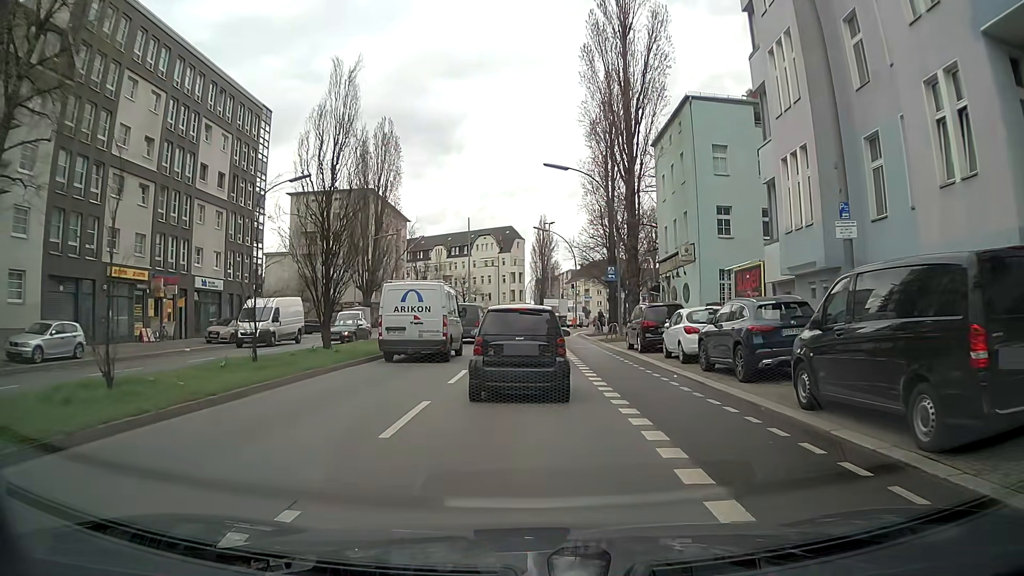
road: secondary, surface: asphalt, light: Day
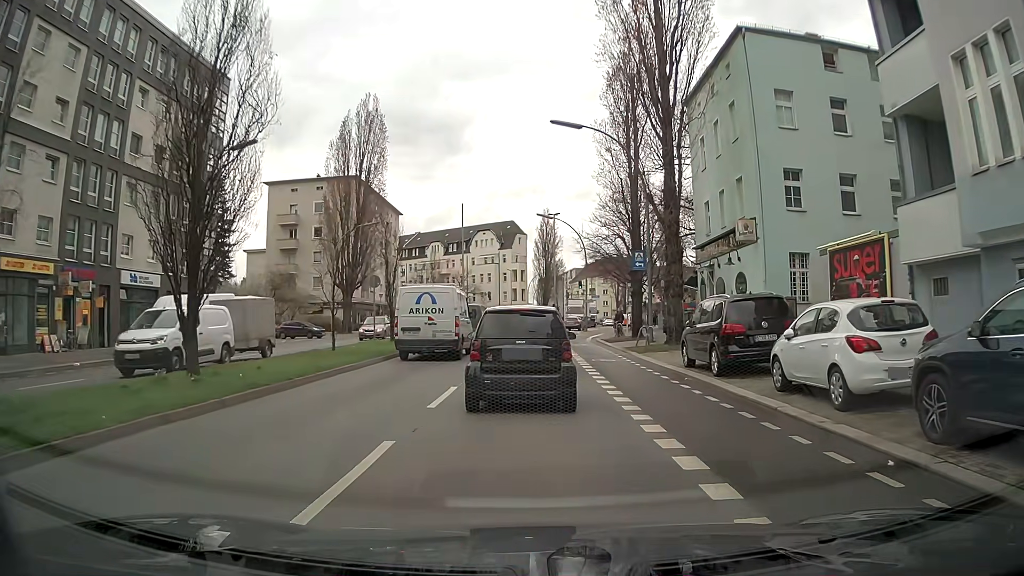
(-0.1, +9.3) m; -1°
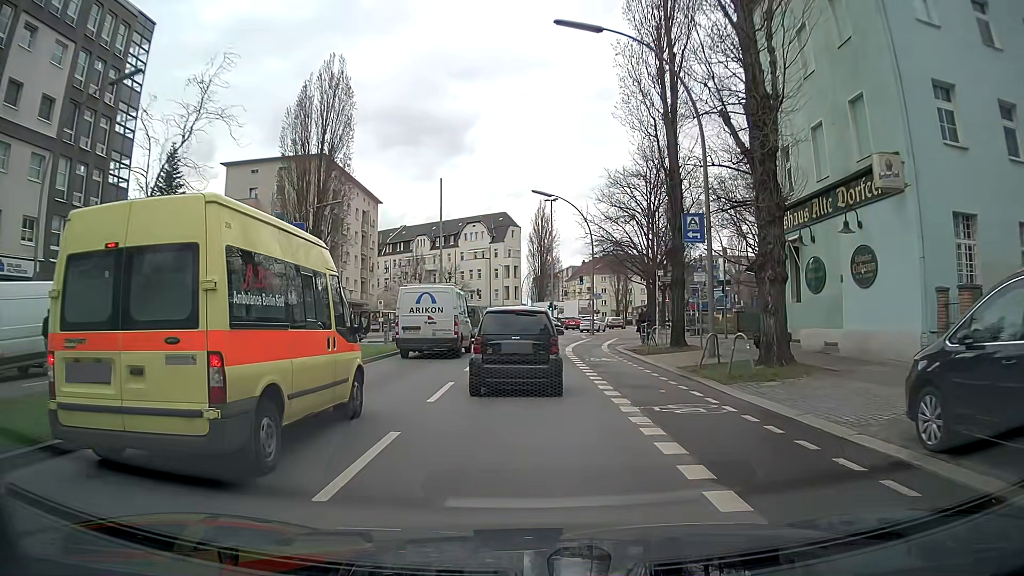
(+0.2, +11.6) m; +1°
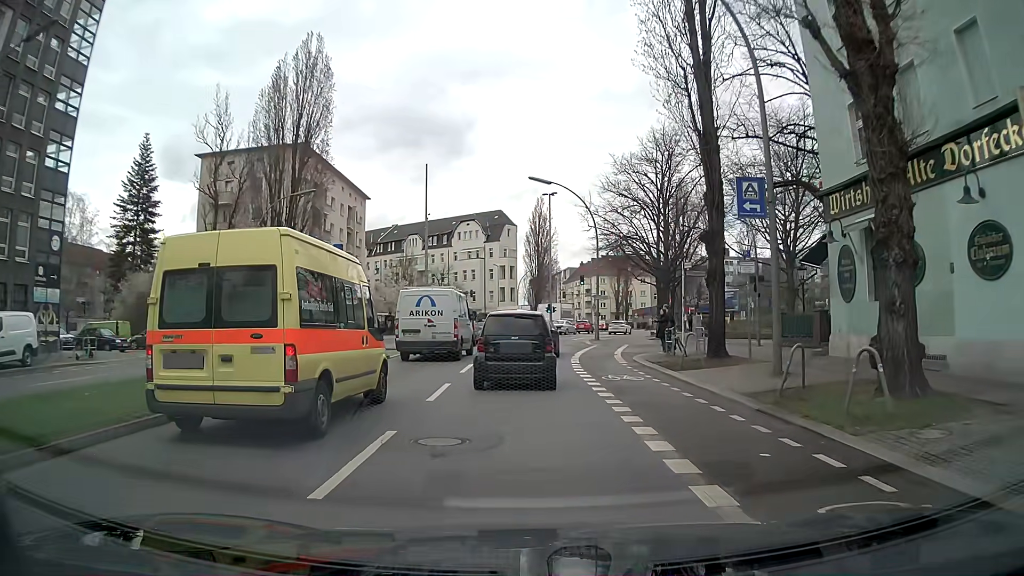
(0.0, +5.8) m; +1°
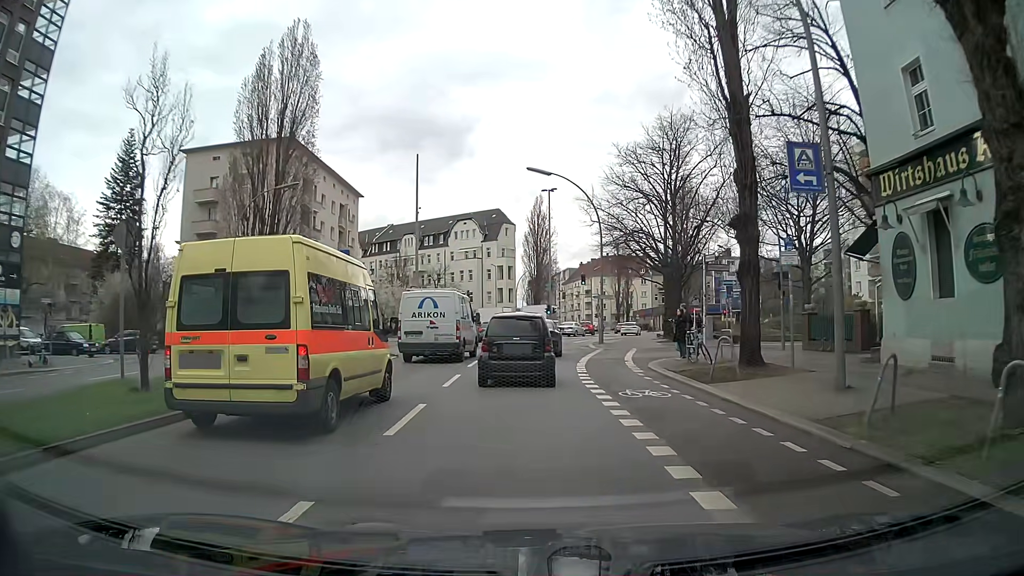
(0.0, +3.2) m; -1°
(0, +10) (0, +20) (+1, +30) (+2, +40) (+4, +50) (+7, +59) (+10, +69) (+13, +78) (+16, +88) (+17, +98) m
